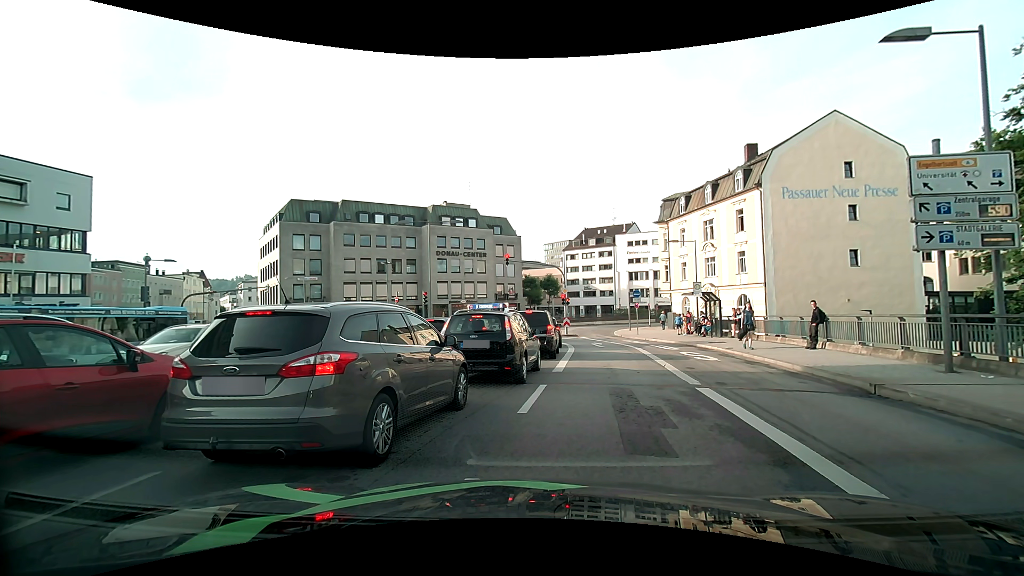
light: Day
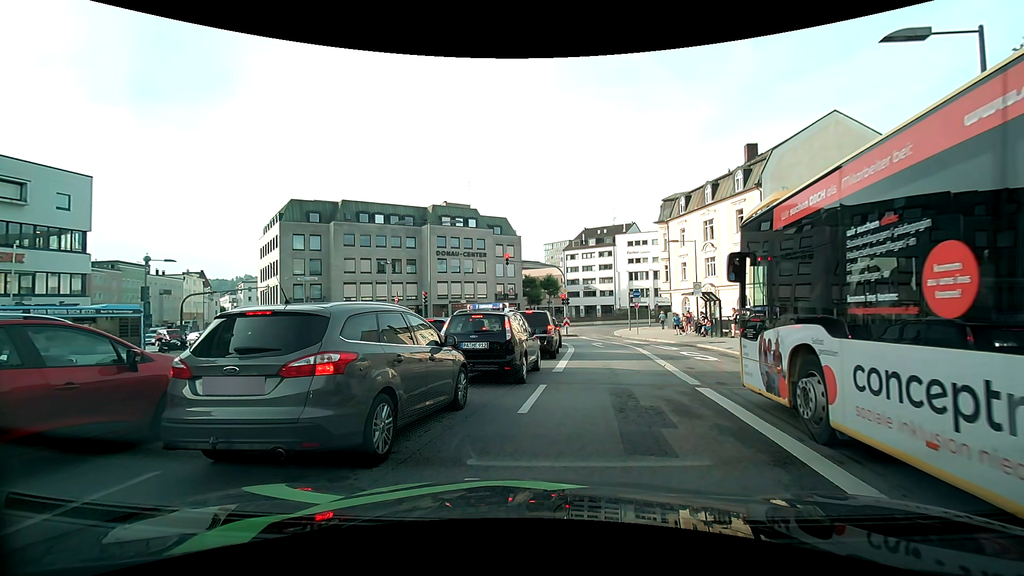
(0.0, 0.0) m; 0°
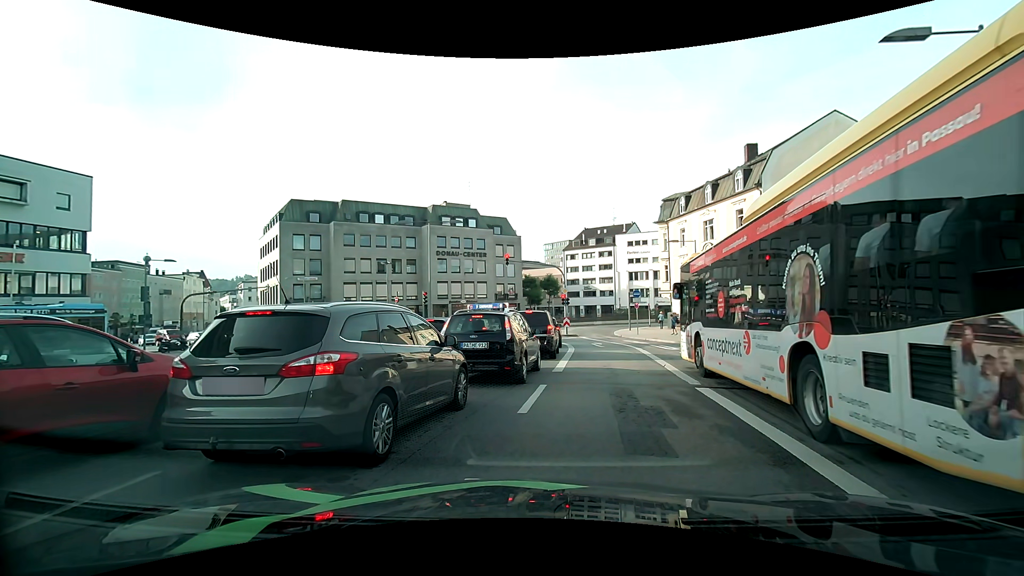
(0.0, 0.0) m; 0°
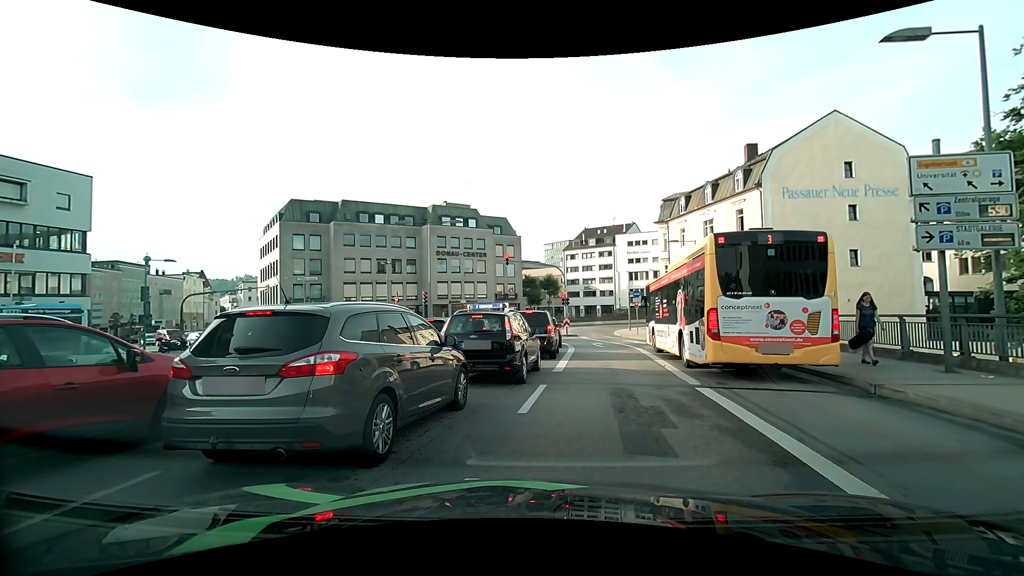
(0.0, 0.0) m; 0°
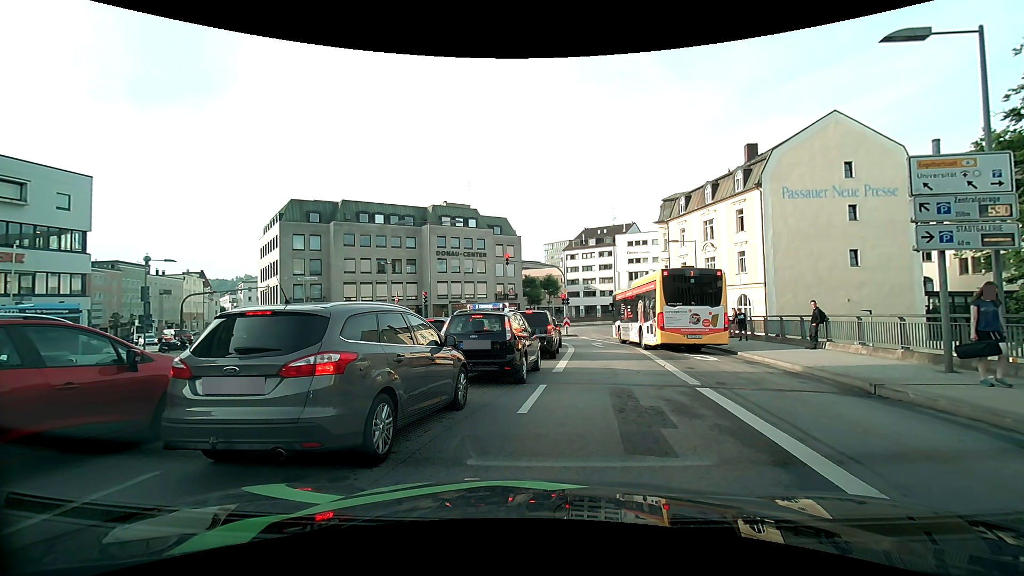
(0.0, 0.0) m; 0°
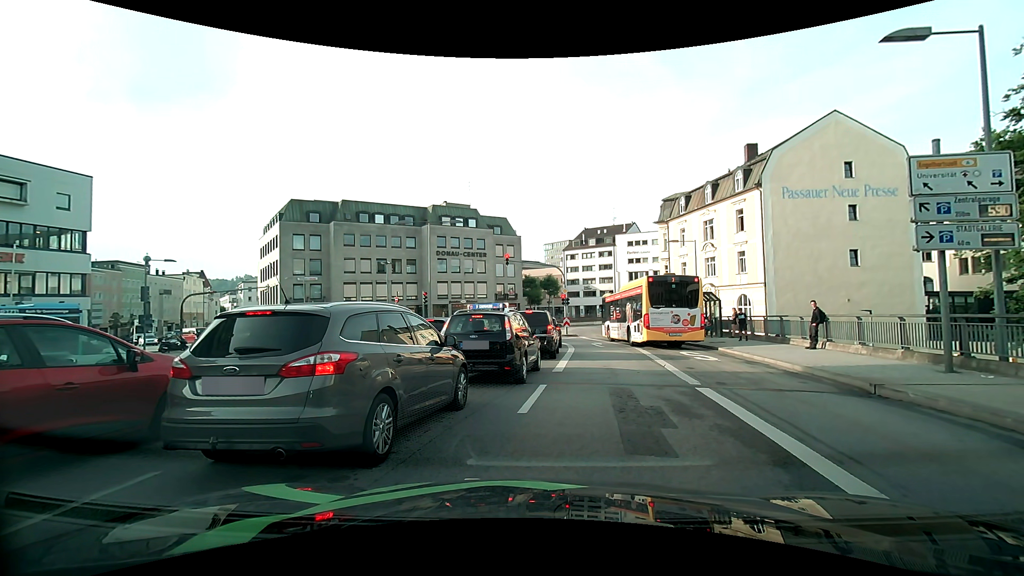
(0.0, 0.0) m; 0°
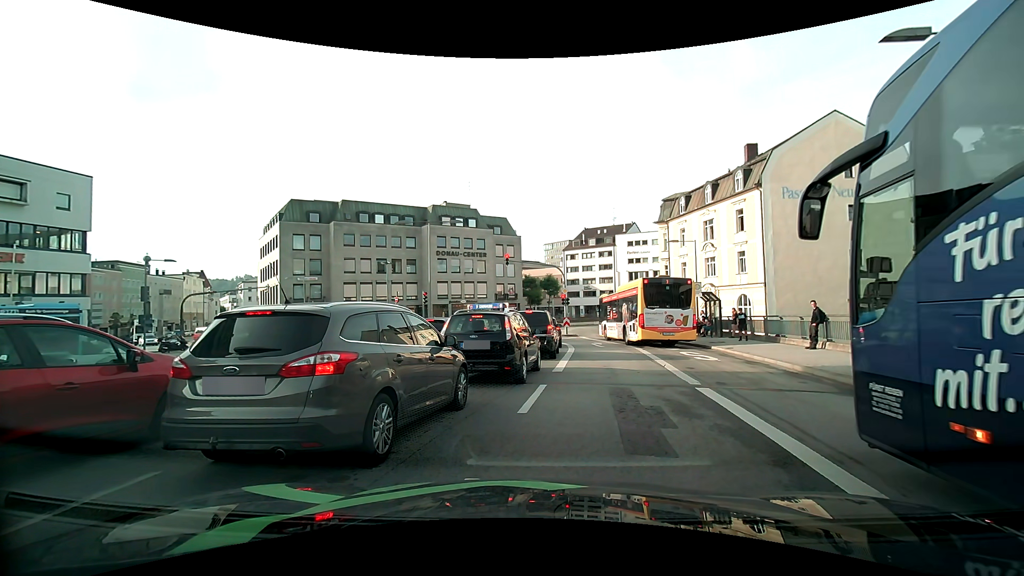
(0.0, 0.0) m; 0°
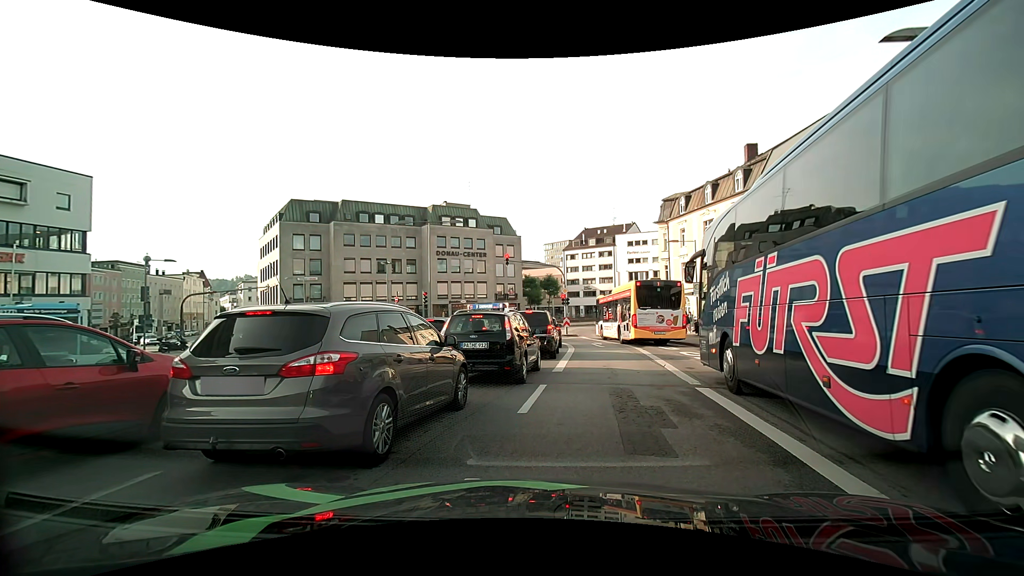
(0.0, 0.0) m; 0°
